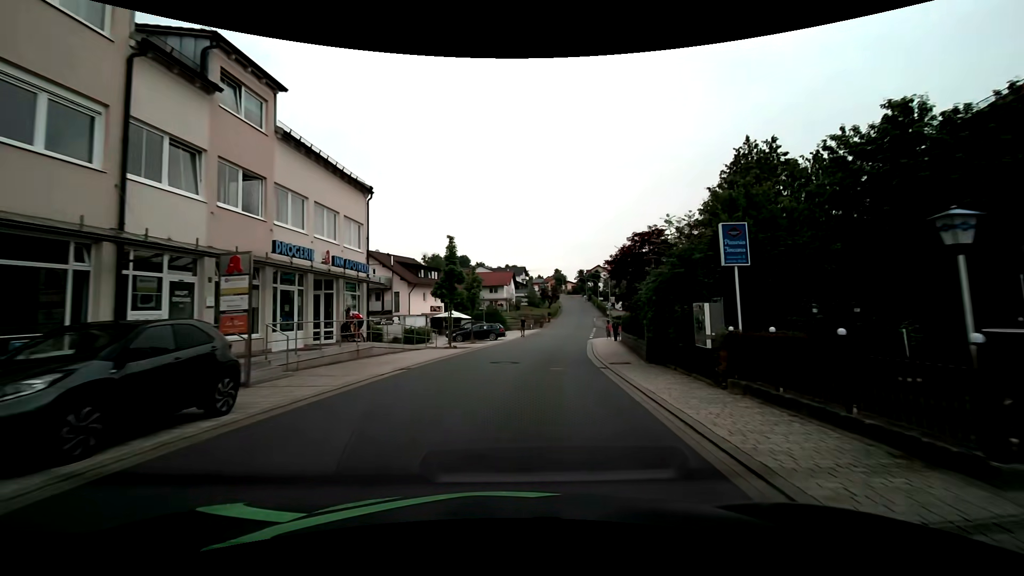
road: tertiary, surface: asphalt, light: Day
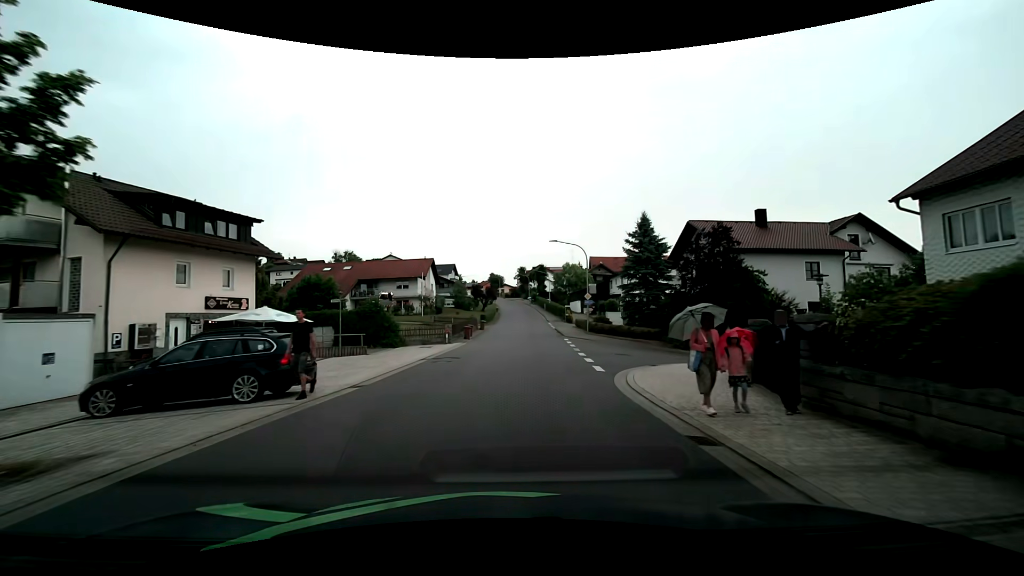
(+2.6, +30.4) m; +7°
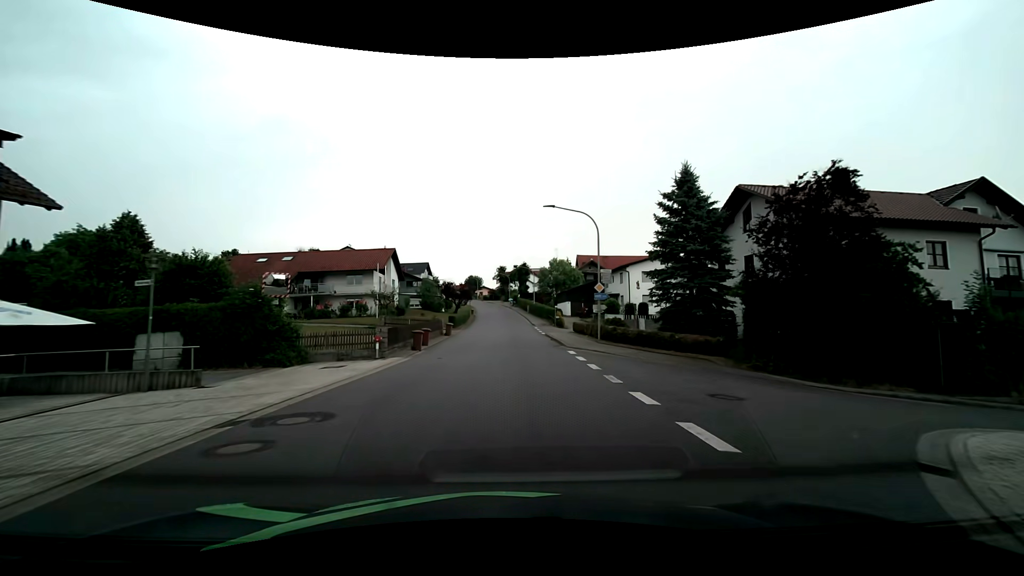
(+0.4, +12.8) m; +3°
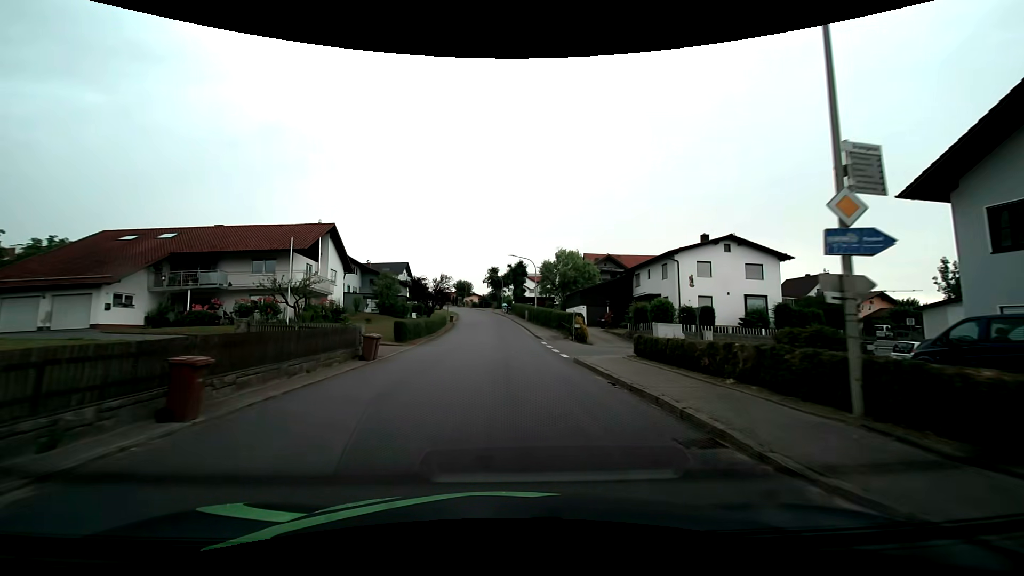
(+0.2, +19.9) m; +1°
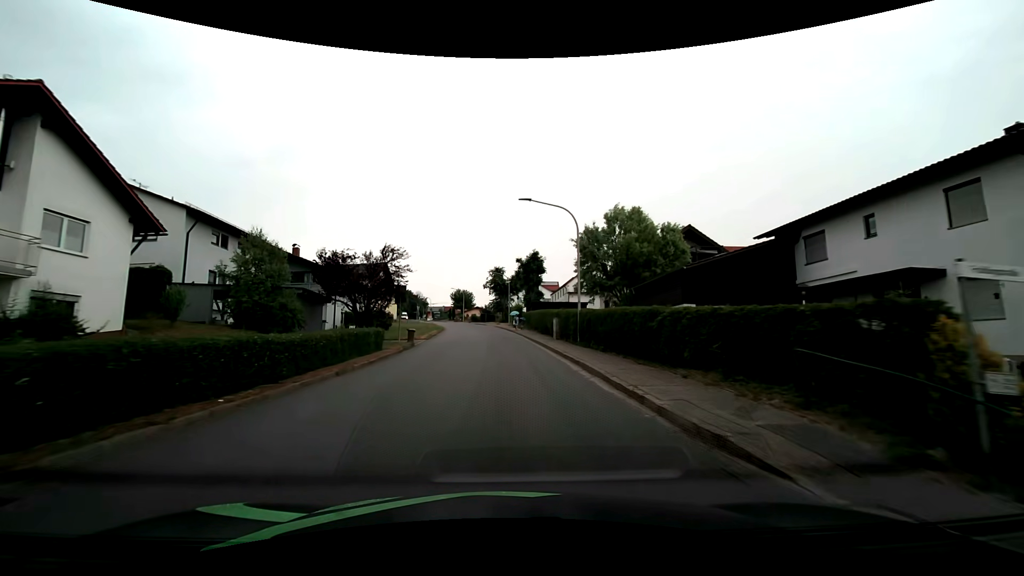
(-0.1, +28.1) m; -1°
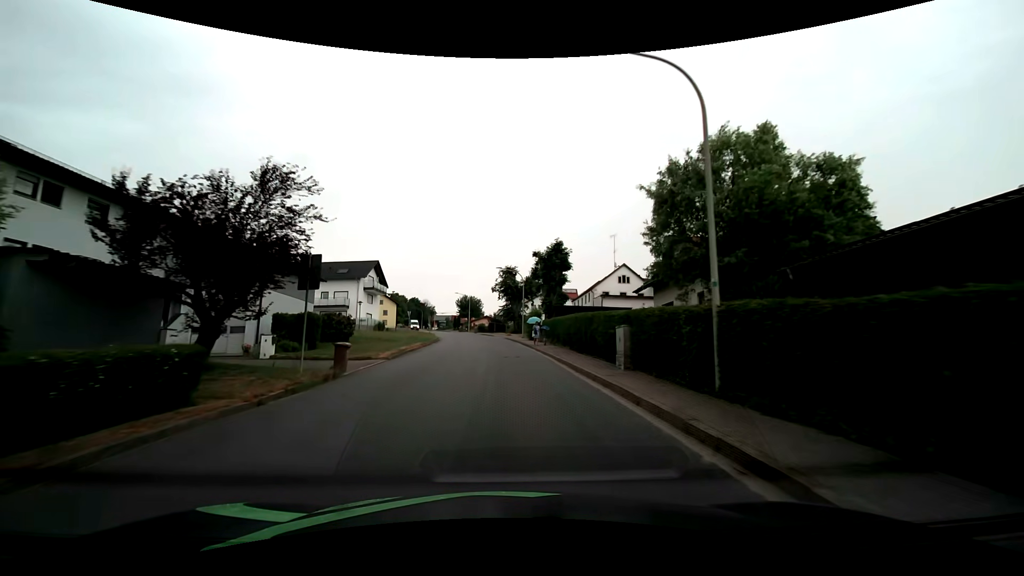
(-0.2, +14.7) m; -1°
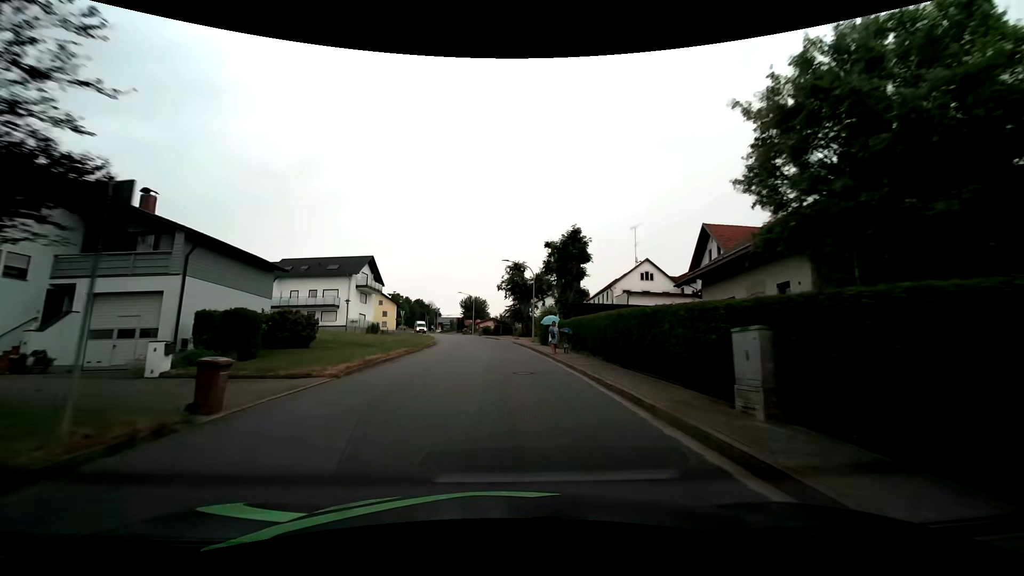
(0.0, +7.4) m; -1°
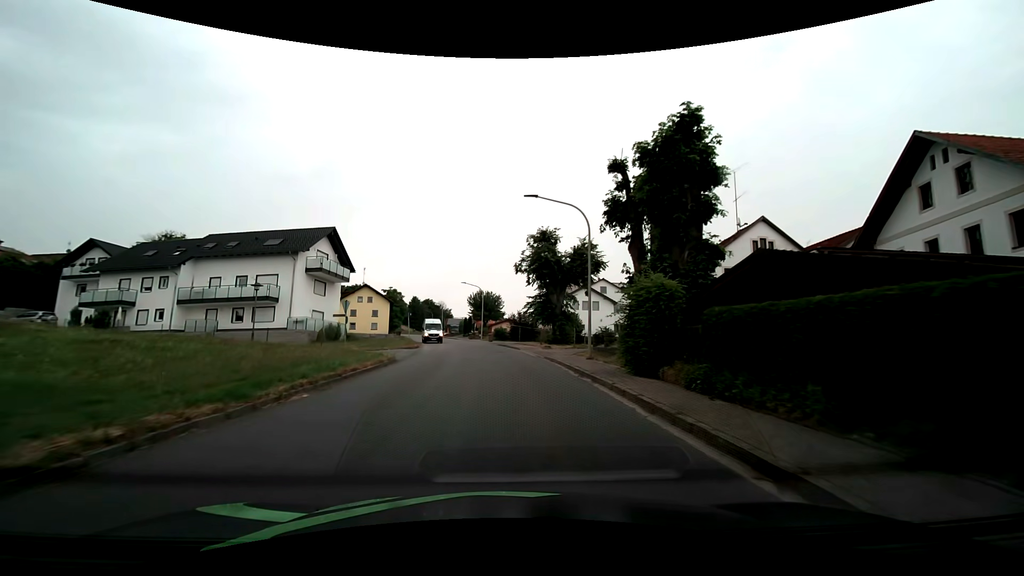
(-0.5, +22.5) m; -2°
(0, +10) (0, +20) (-1, +30) (-2, +40) (-4, +50) (-6, +60) (-8, +69) (-11, +79) (-13, +89) (-16, +98) m
